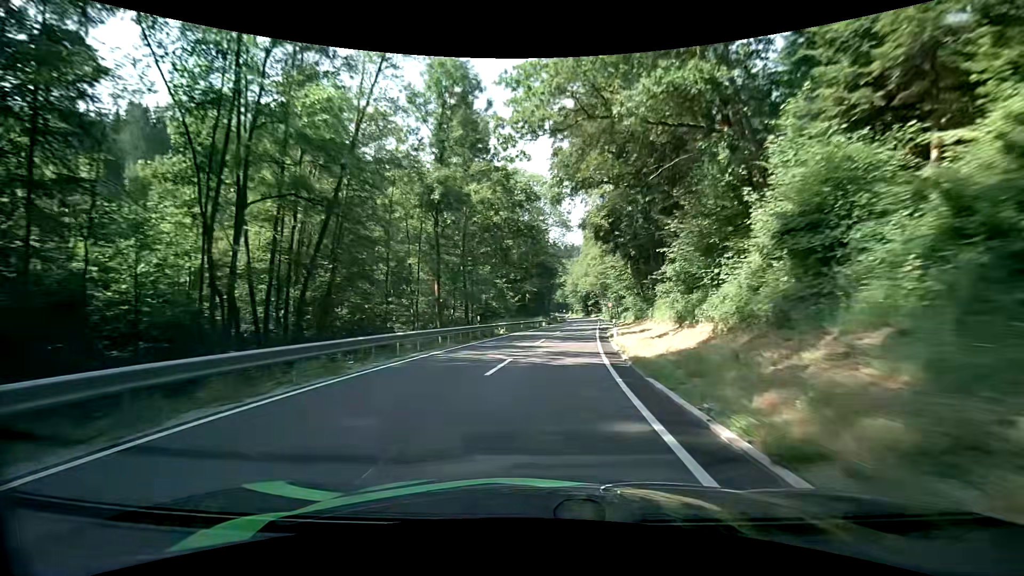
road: secondary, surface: asphalt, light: Day
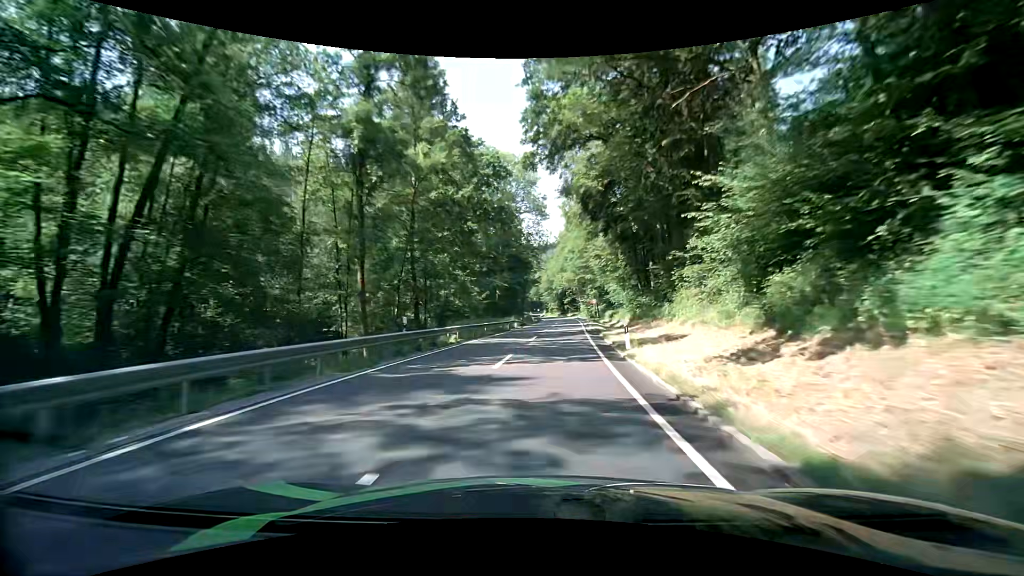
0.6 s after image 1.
(+0.4, +11.0) m; +3°
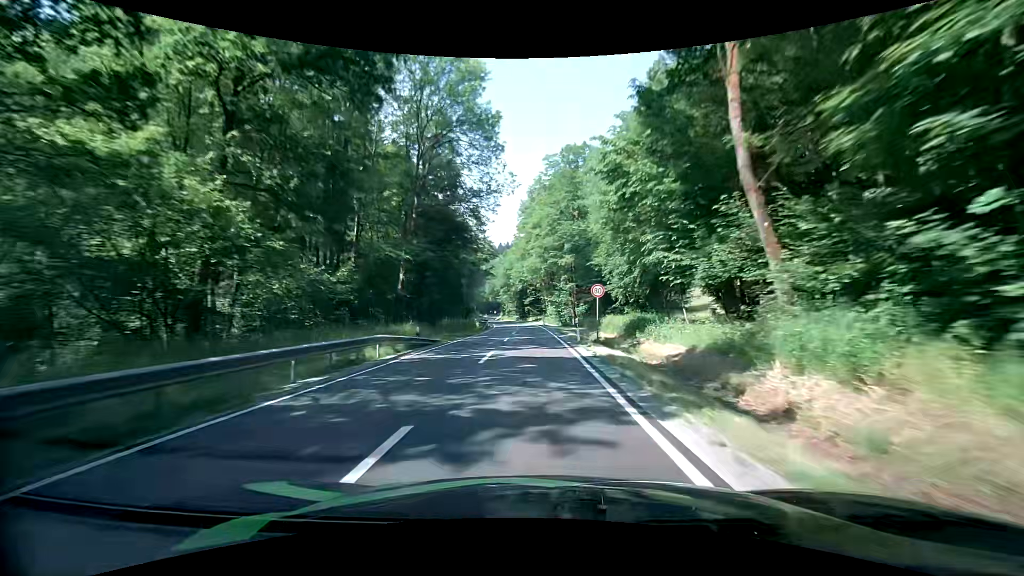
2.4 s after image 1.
(+1.8, +34.1) m; +5°
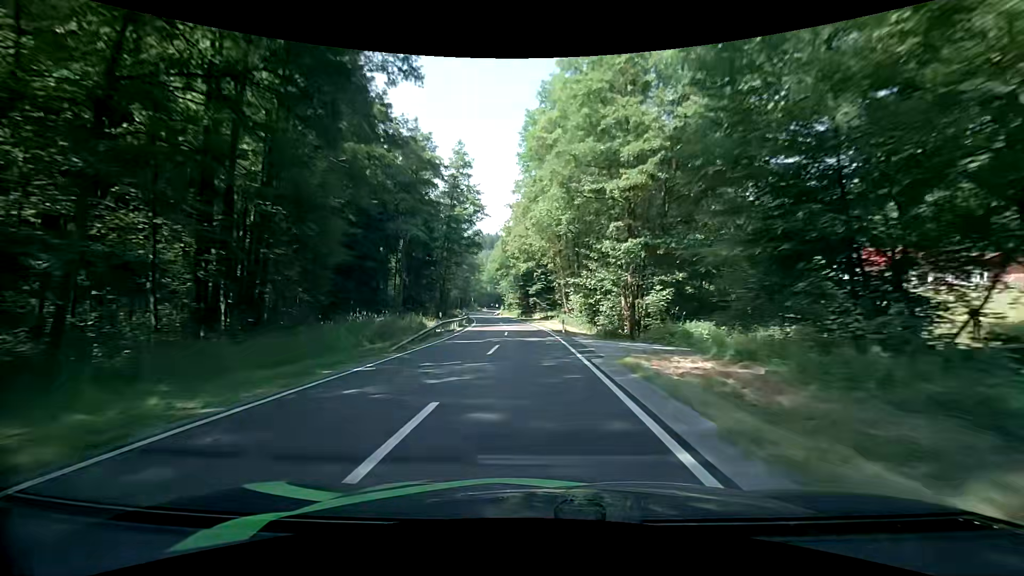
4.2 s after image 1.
(+0.1, +34.7) m; 0°
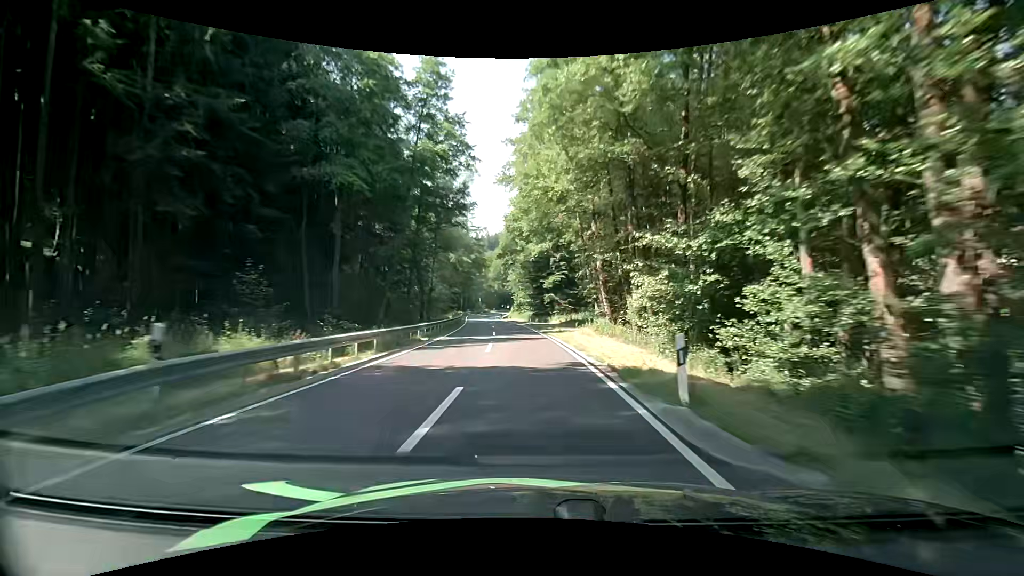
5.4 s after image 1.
(-0.3, +22.8) m; -2°
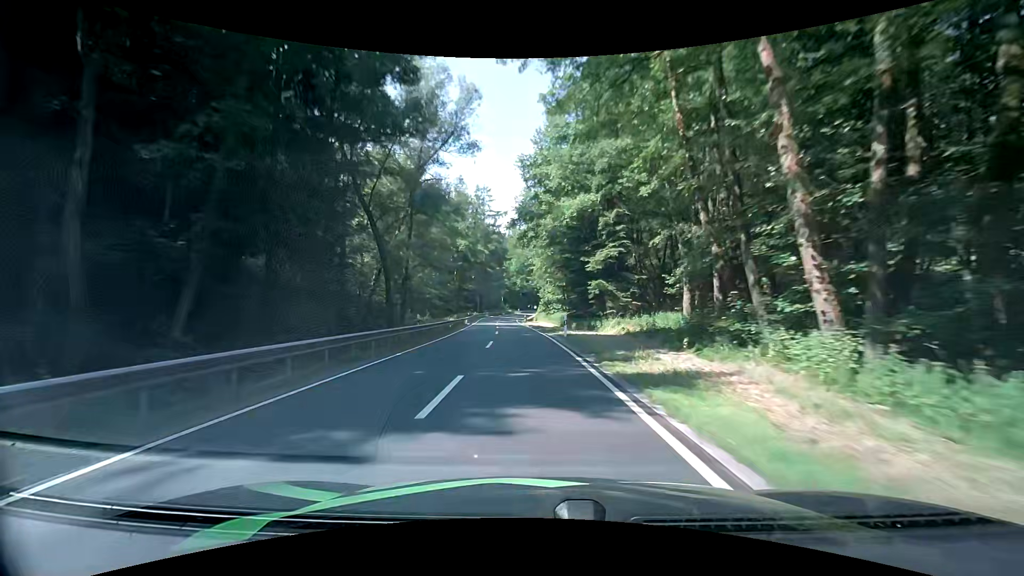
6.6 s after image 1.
(-0.6, +22.5) m; -4°
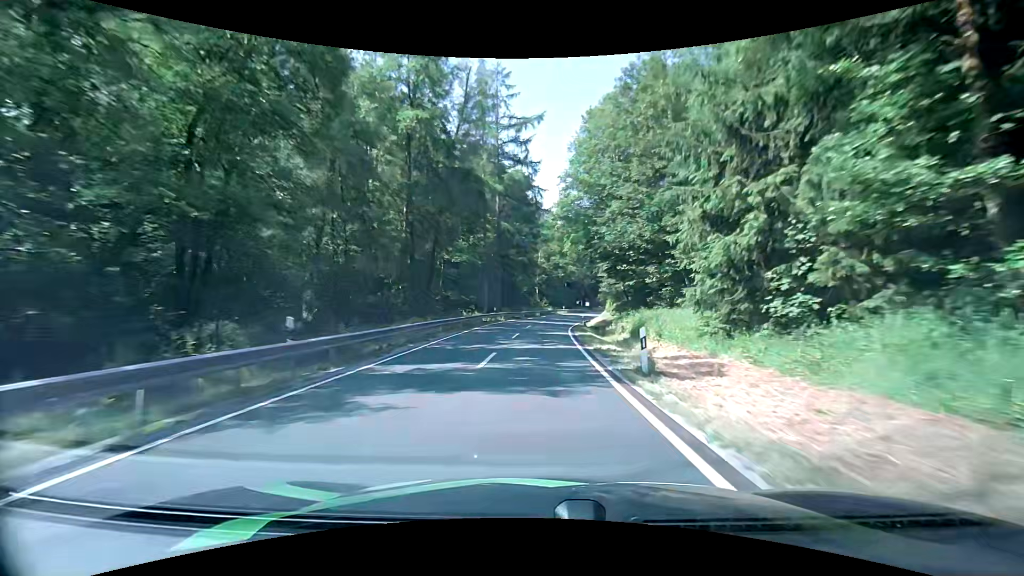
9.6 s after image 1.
(-2.5, +54.6) m; -4°
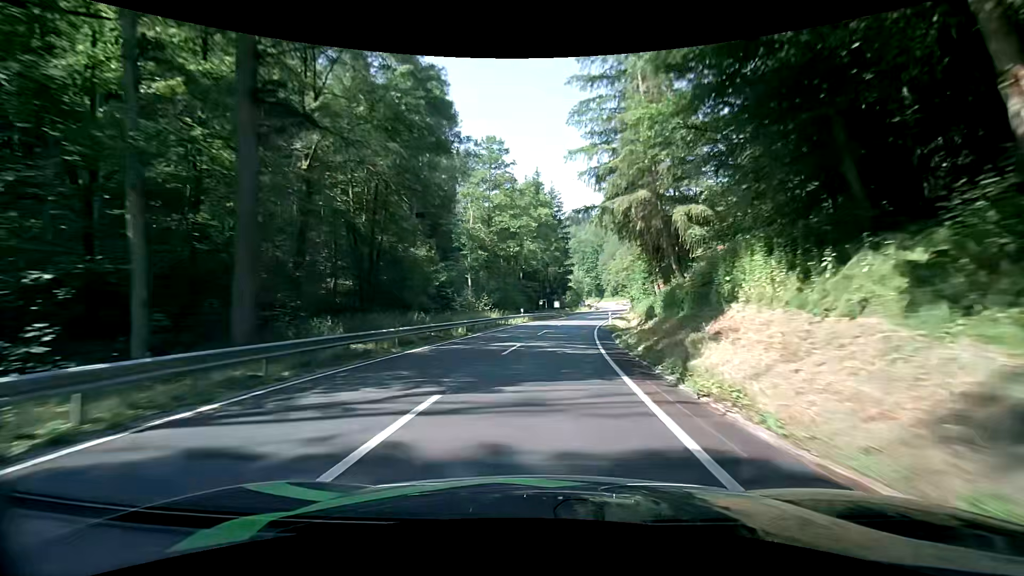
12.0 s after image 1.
(+0.9, +43.3) m; +3°
(0, +10) (+1, +20) (+2, +30) (+4, +40) (+6, +50) (+8, +59) (+10, +69) (+13, +79) (+15, +88) (+17, +98) m
